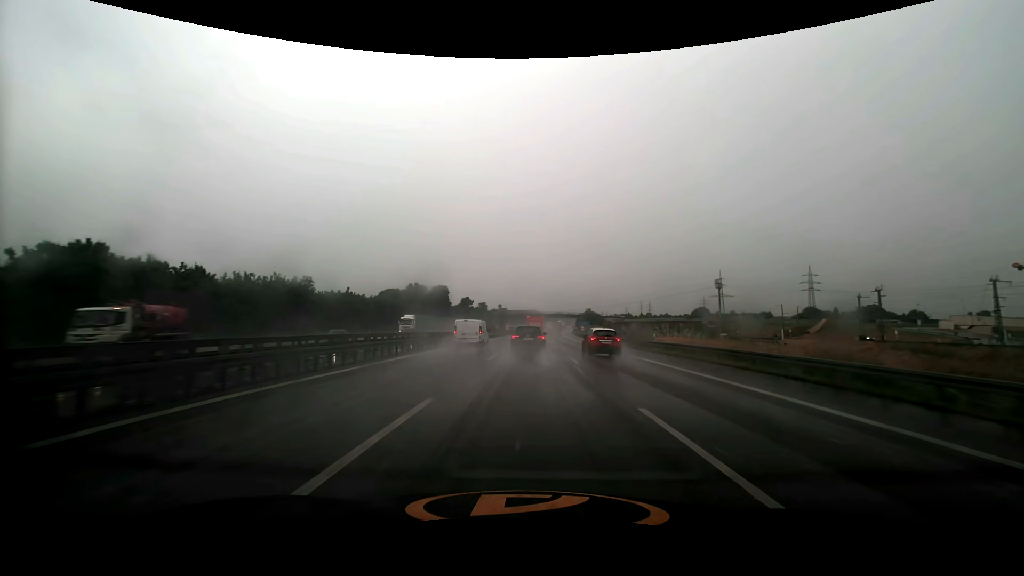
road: motorway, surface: asphalt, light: Day
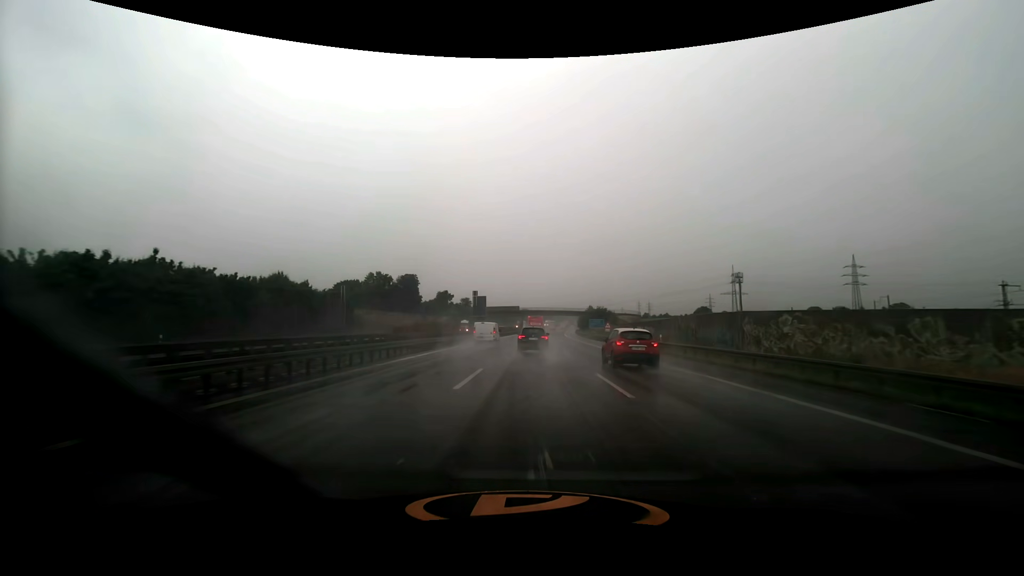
(+0.5, +46.2) m; +1°
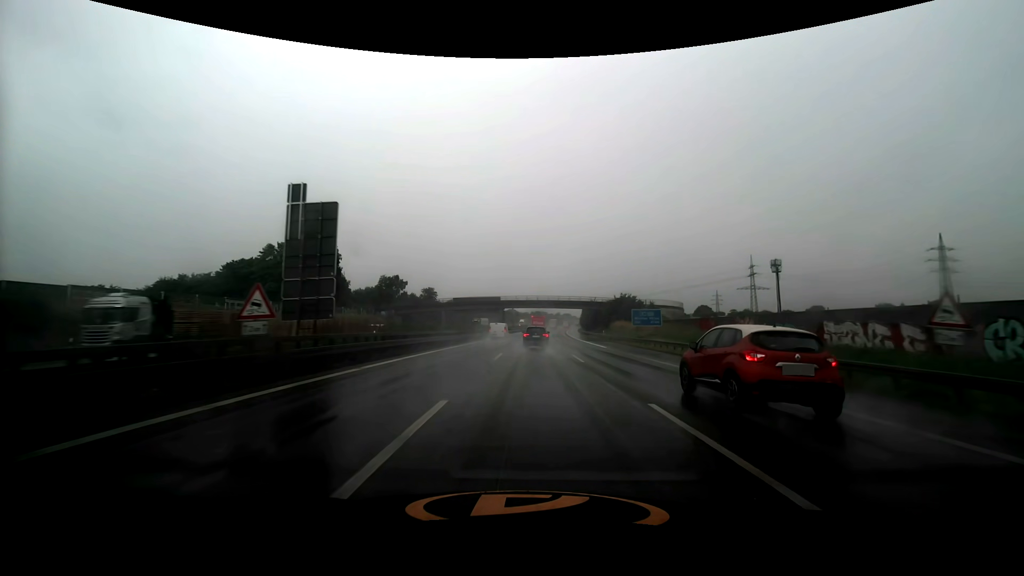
(+0.9, +61.0) m; +2°
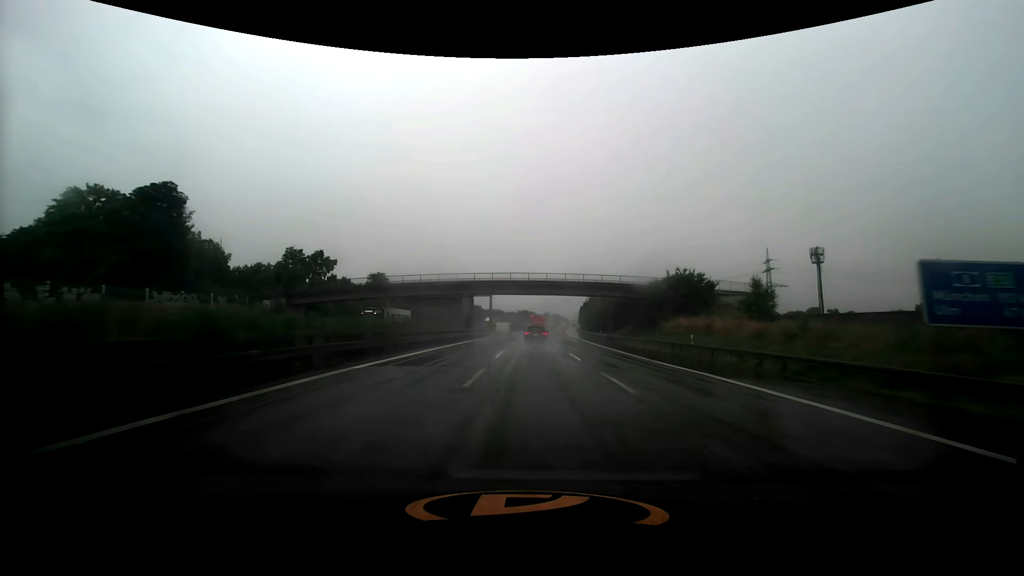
(+0.3, +46.1) m; +1°
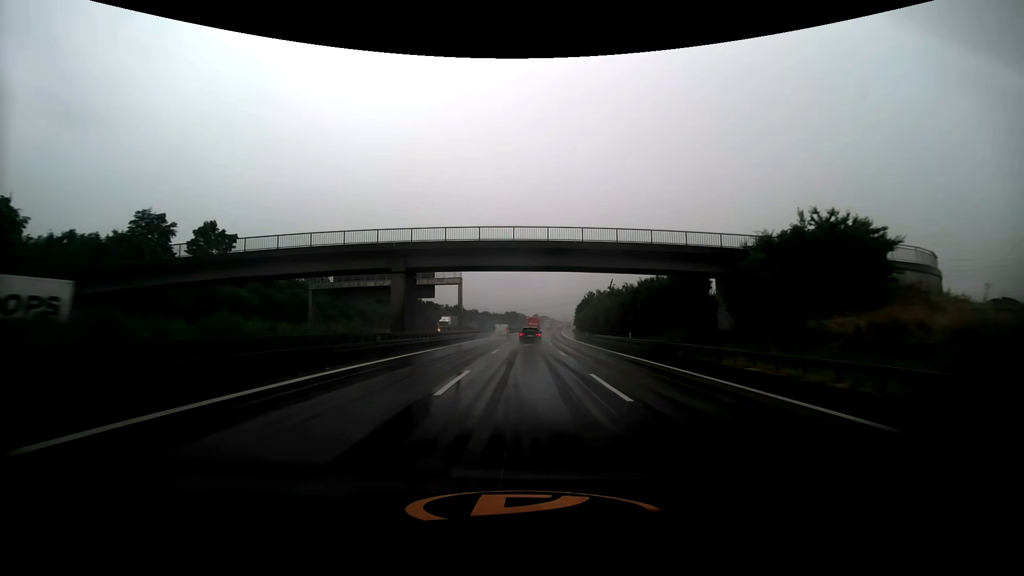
(+0.4, +30.6) m; +1°
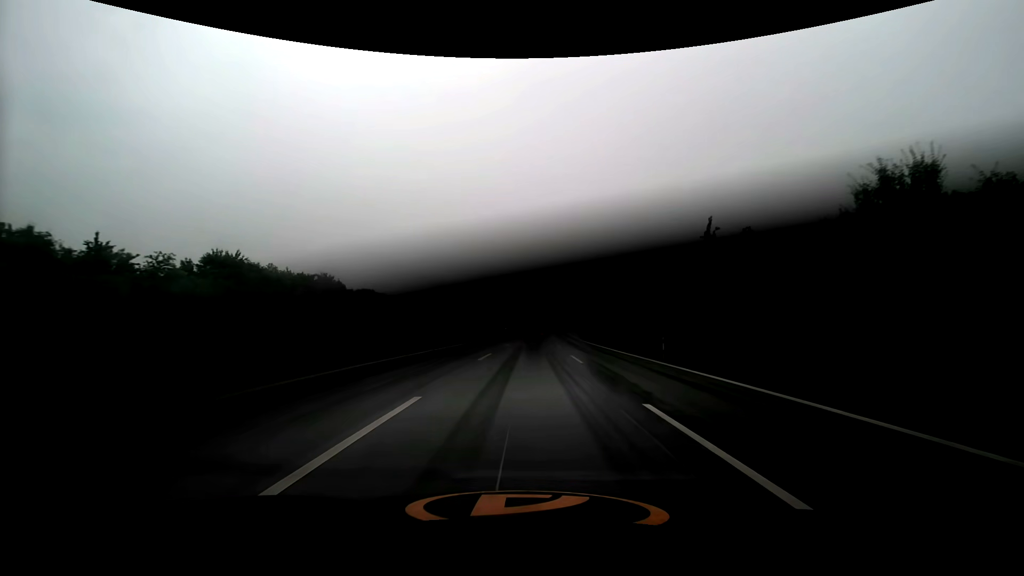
(+0.5, +60.7) m; +1°
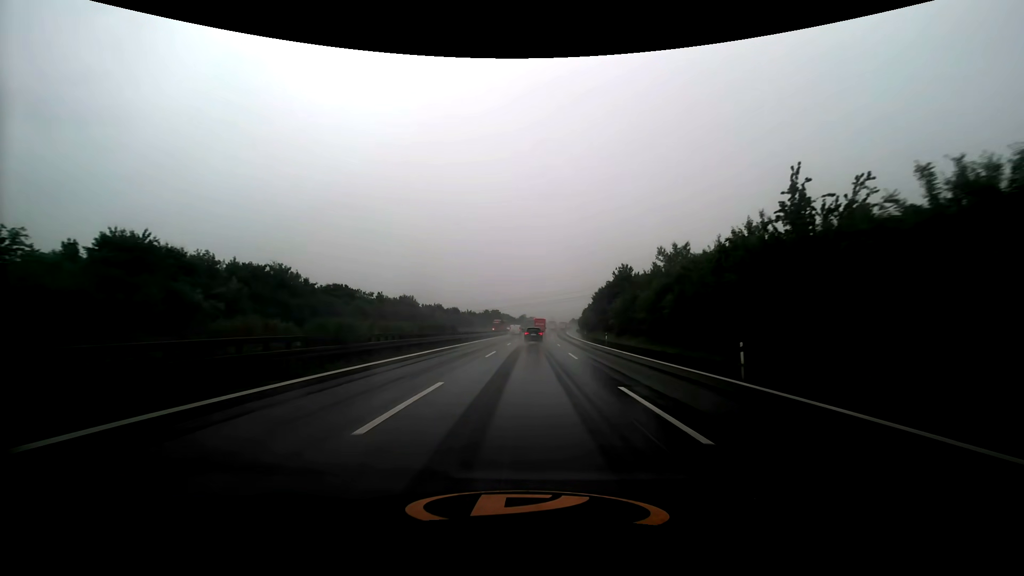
(+0.1, +15.3) m; +1°
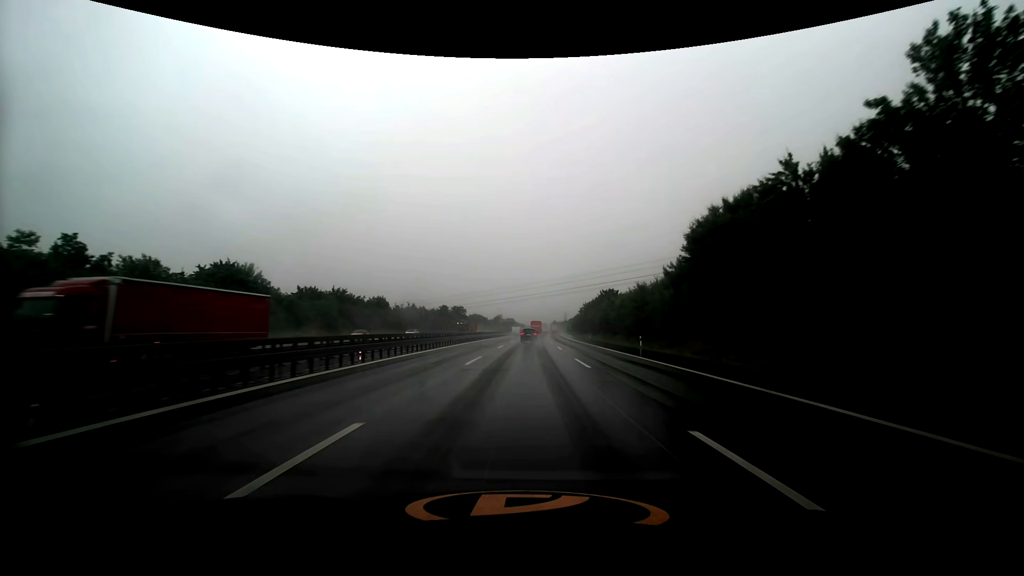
(+1.6, +77.8) m; +2°
(0, +10) (0, +20) (0, +30) (0, +40) (+1, +50) (+1, +60) (+1, +70) (+1, +80) (+2, +90) (+2, +100) m
